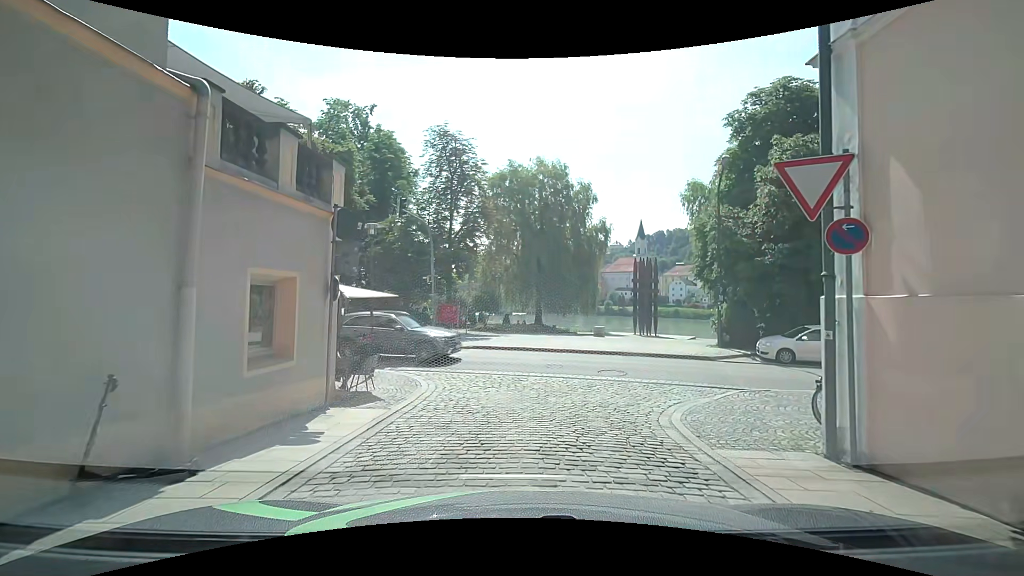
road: residential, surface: sett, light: Day
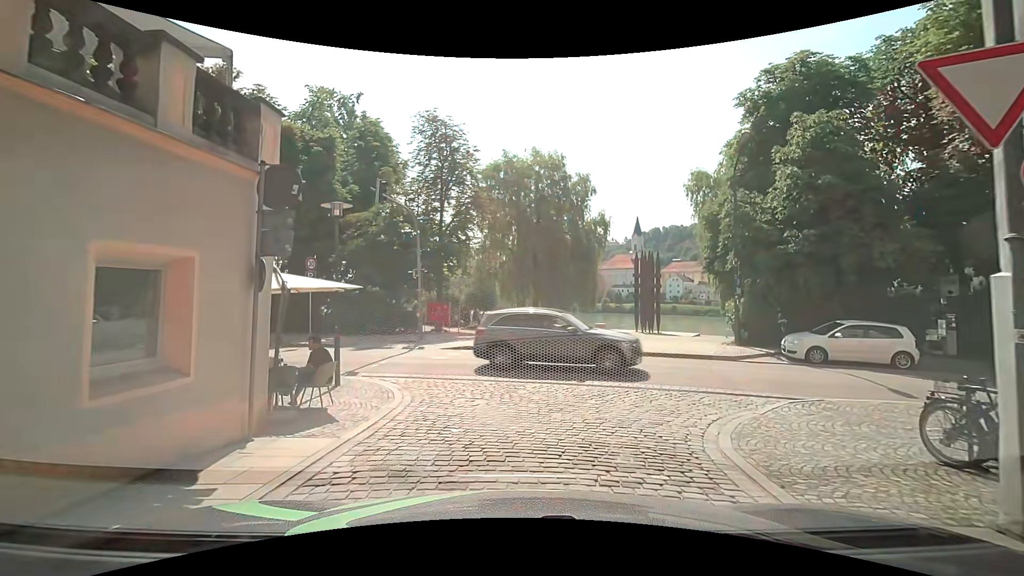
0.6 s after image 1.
(0.0, +2.2) m; -1°
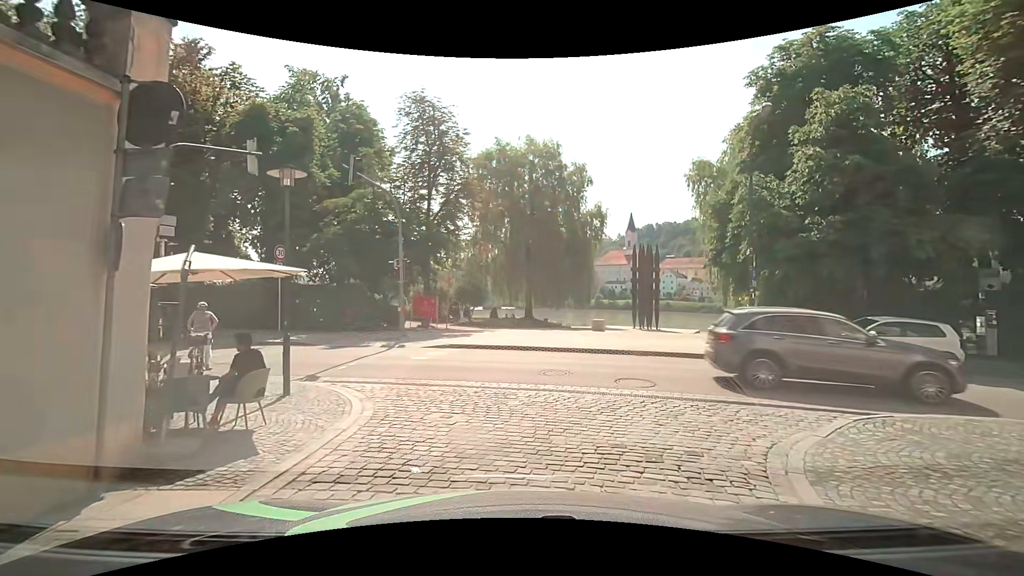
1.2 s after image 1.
(0.0, +2.0) m; +1°
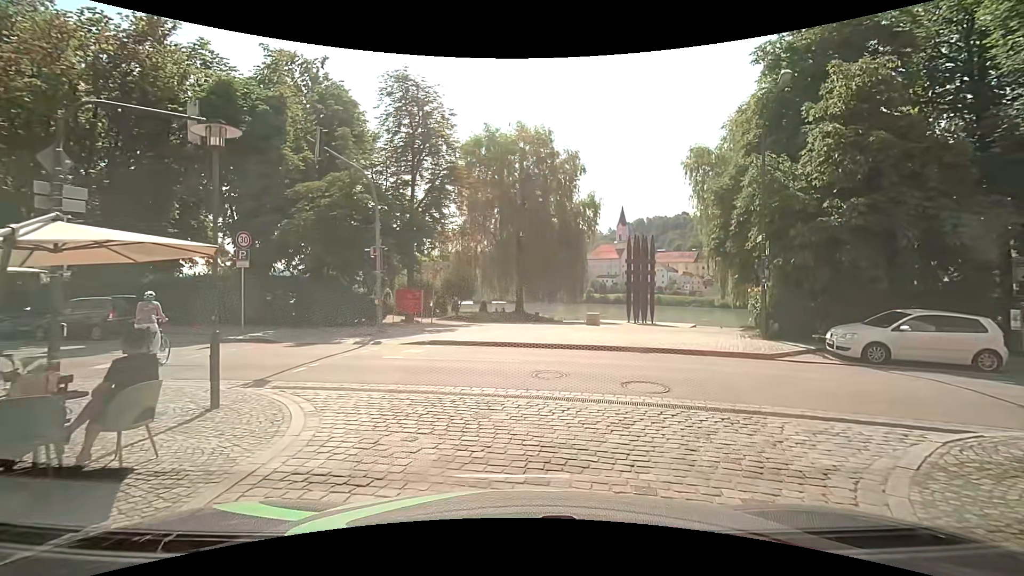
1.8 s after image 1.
(0.0, +1.7) m; +1°
